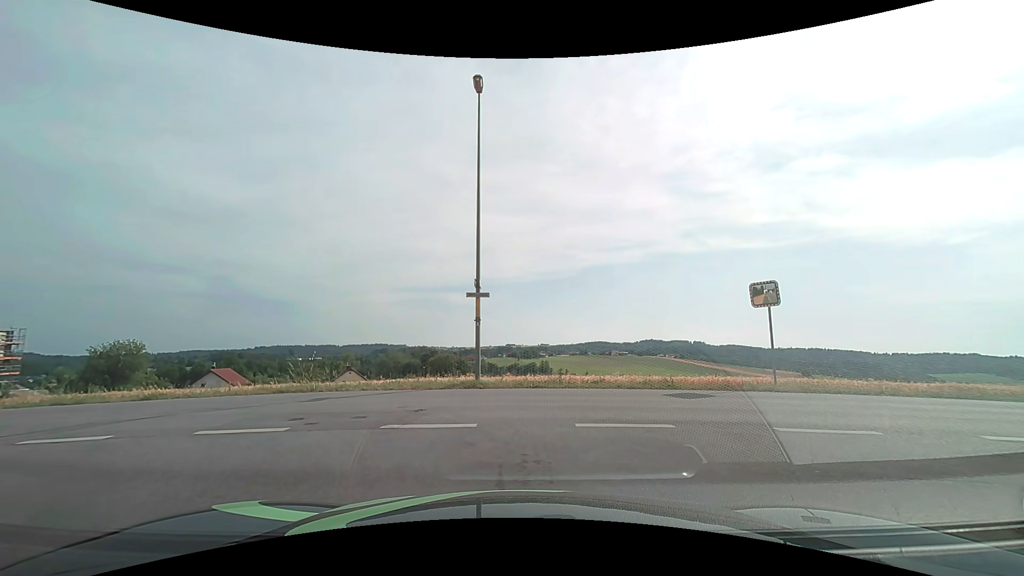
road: residential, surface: asphalt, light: Day
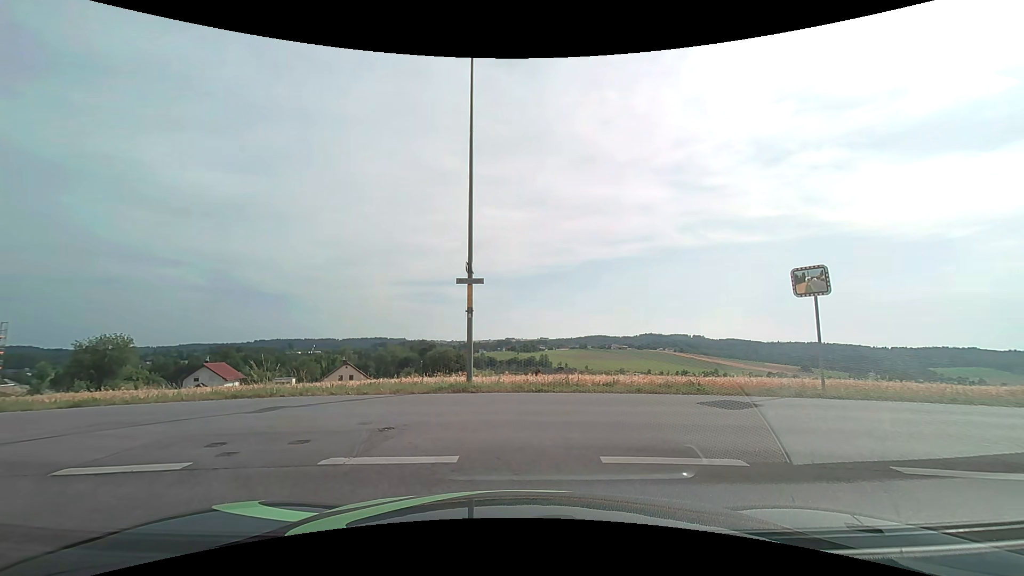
(0.0, +2.4) m; +1°
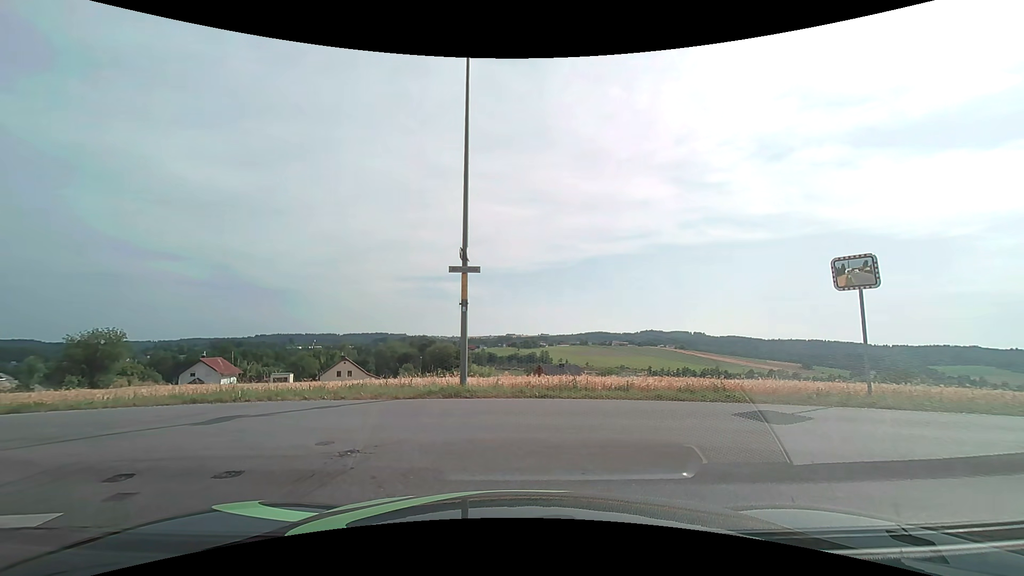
(0.0, +1.6) m; 0°
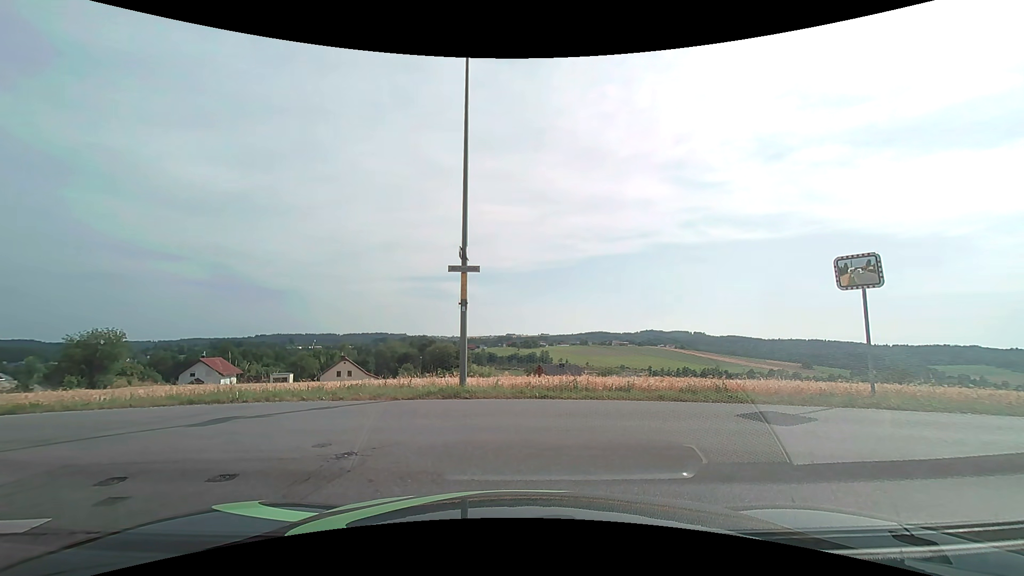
(0.0, +0.2) m; 0°
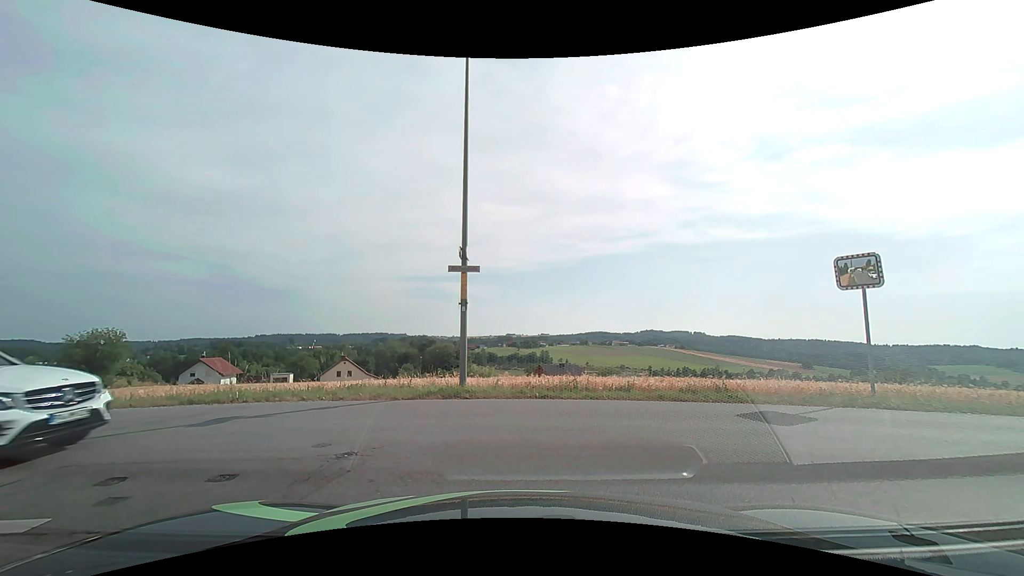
(0.0, 0.0) m; 0°
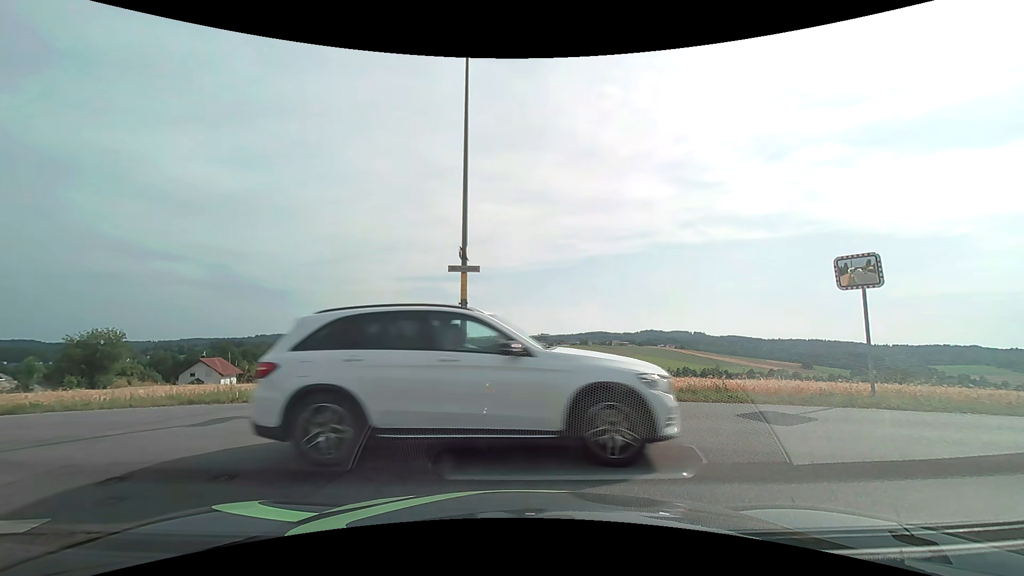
(0.0, 0.0) m; 0°
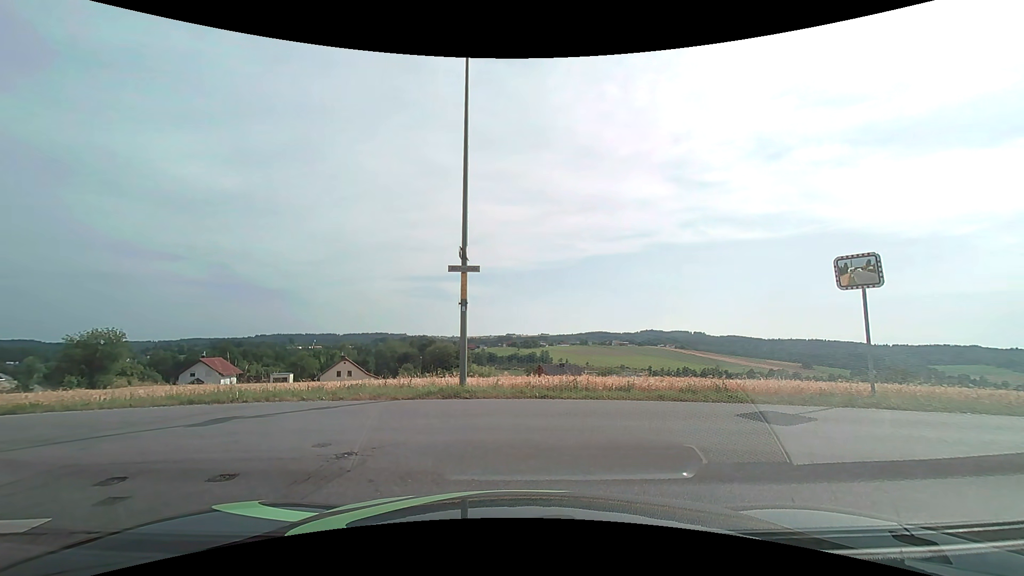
(0.0, 0.0) m; 0°
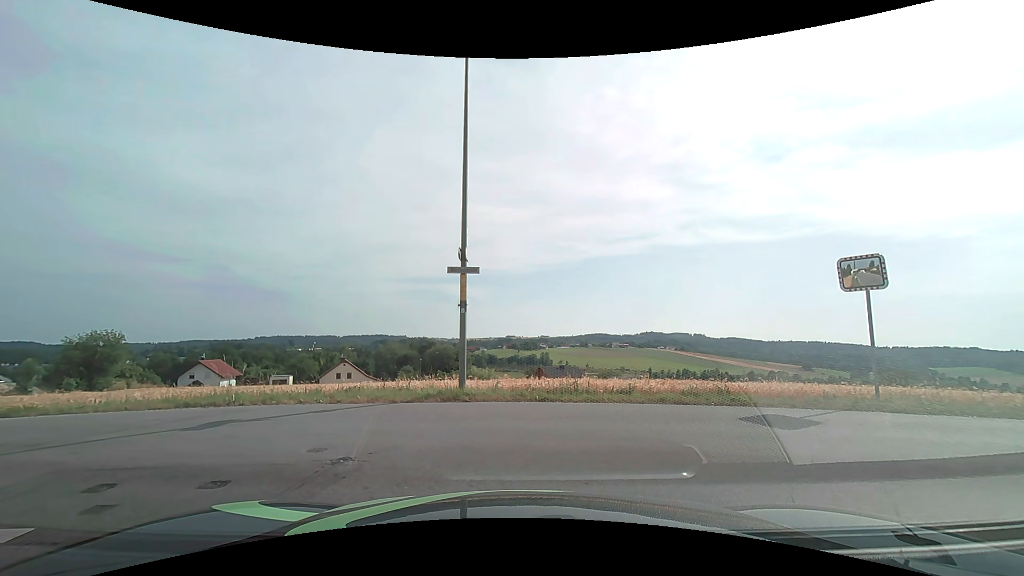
(0.0, +0.1) m; 0°
(-4, +8) (-14, +11) (-24, +12) (-34, +12) (-44, +12) (-54, +12) (-64, +12) (-74, +12) (-84, +11) (-93, +10) m
